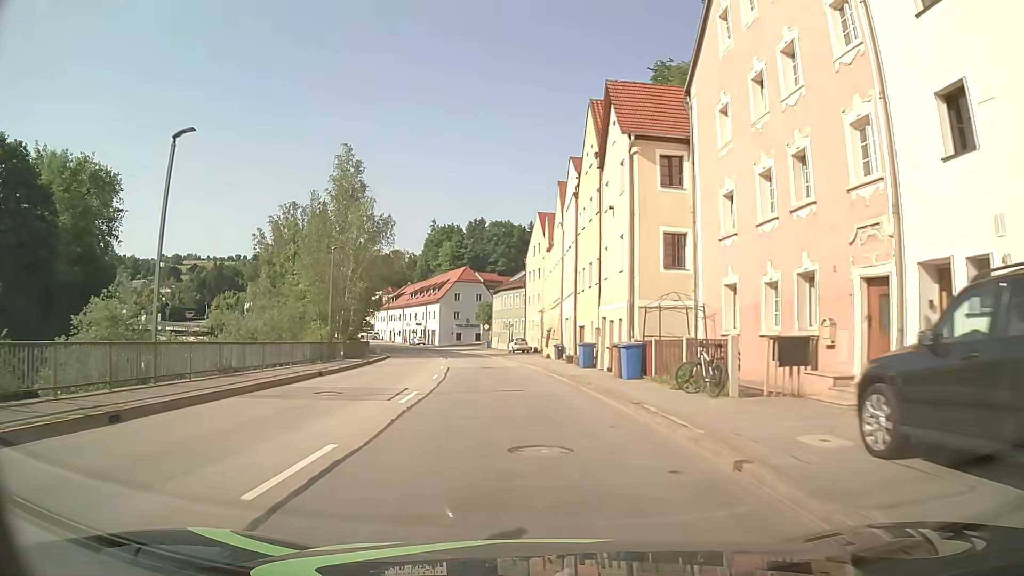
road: primary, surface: asphalt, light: Day
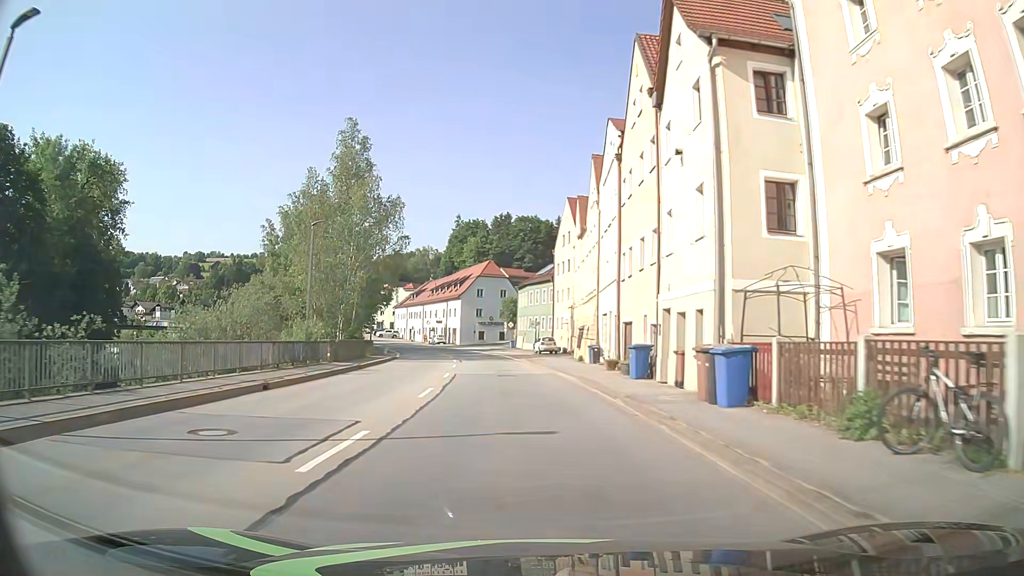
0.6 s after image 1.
(-0.1, +7.7) m; -2°
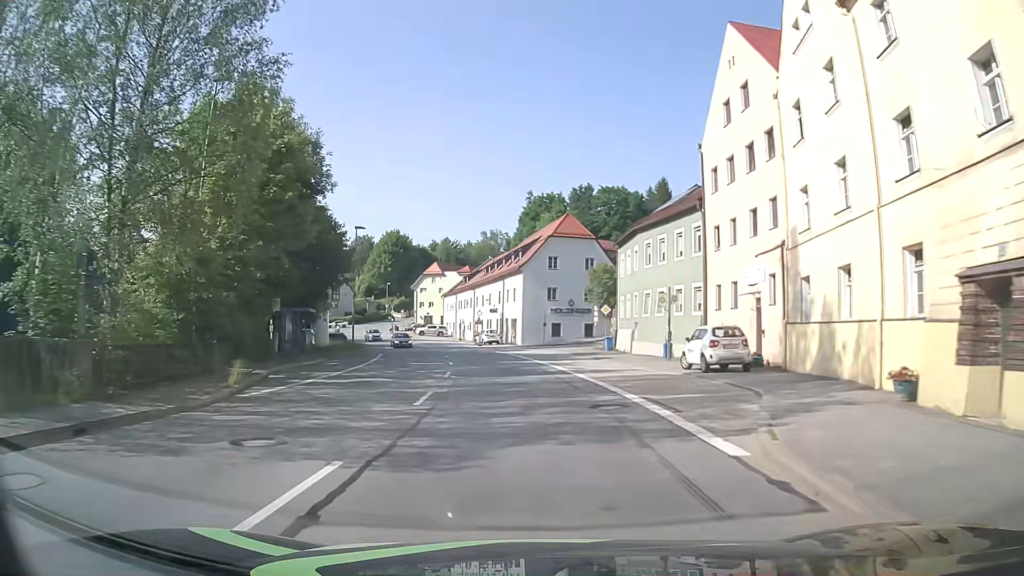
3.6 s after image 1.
(-2.2, +38.7) m; -6°
(0, +10) (-1, +20) (-1, +30) (-3, +40) (-5, +50) (-7, +59) (-10, +69) (-13, +78) (-17, +88) (-22, +96) m
